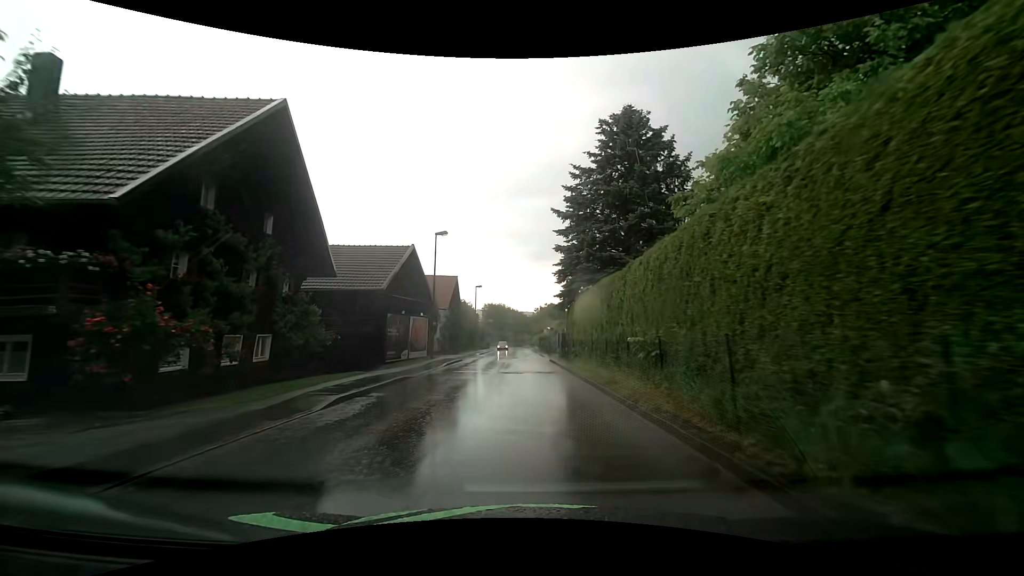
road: unclassified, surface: asphalt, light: Day
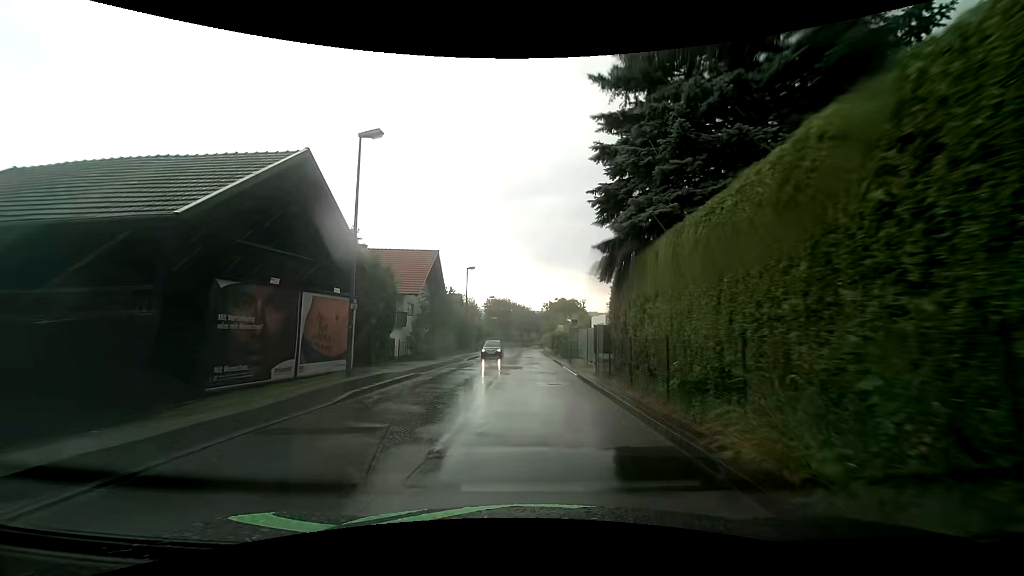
(-0.1, +15.6) m; -1°
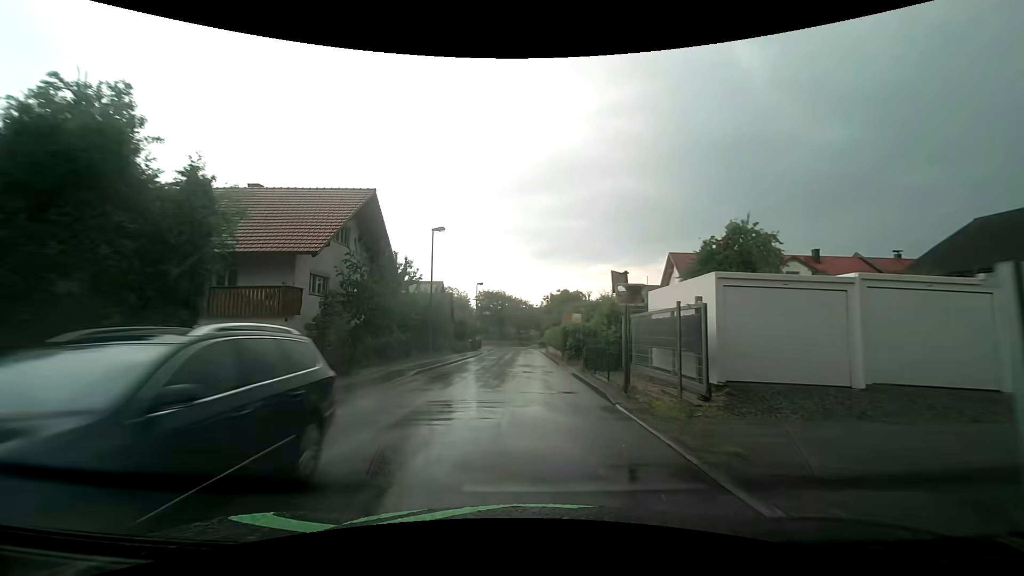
(0.0, +16.1) m; 0°
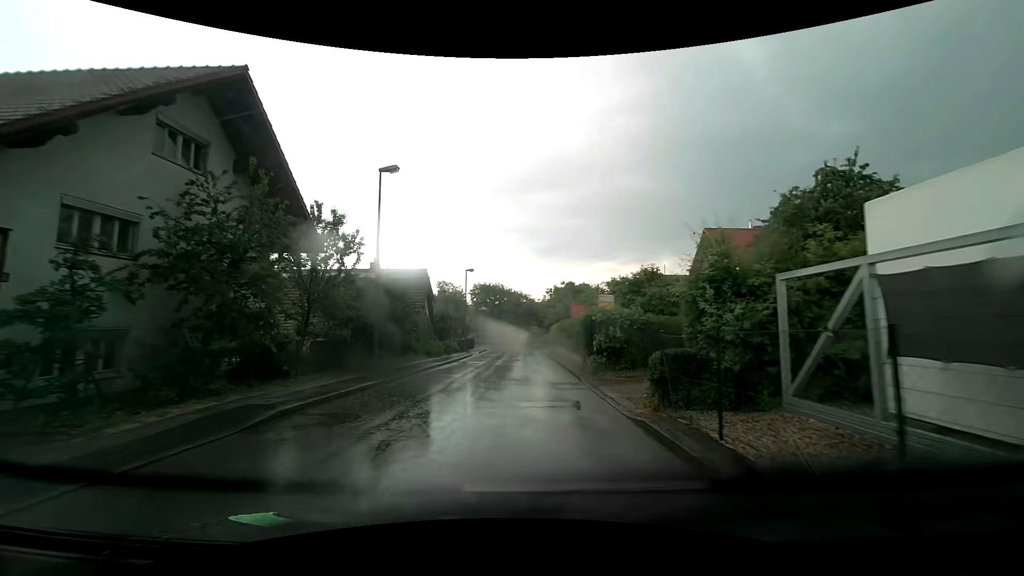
(0.0, +11.0) m; +1°
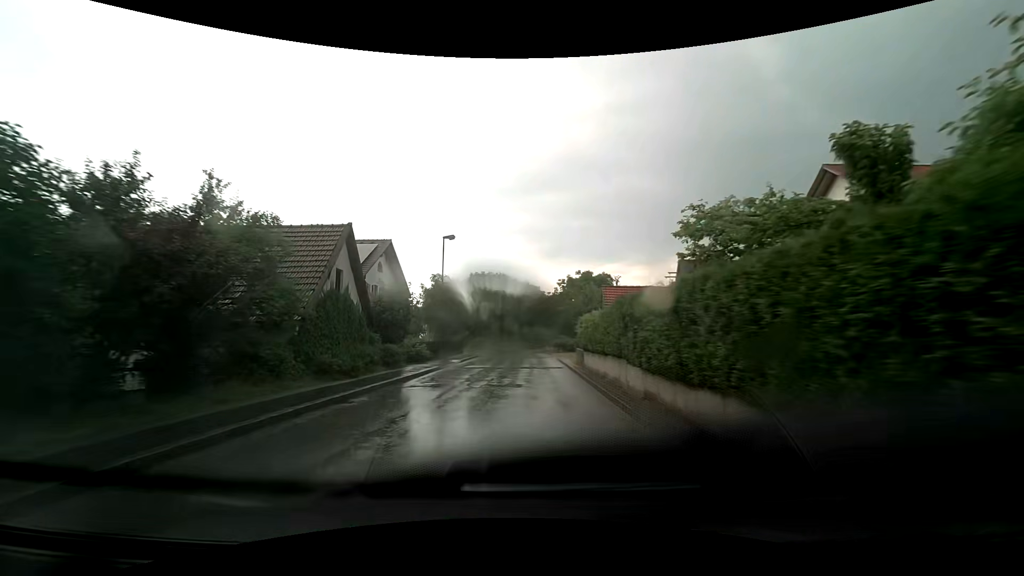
(-0.3, +16.8) m; -2°
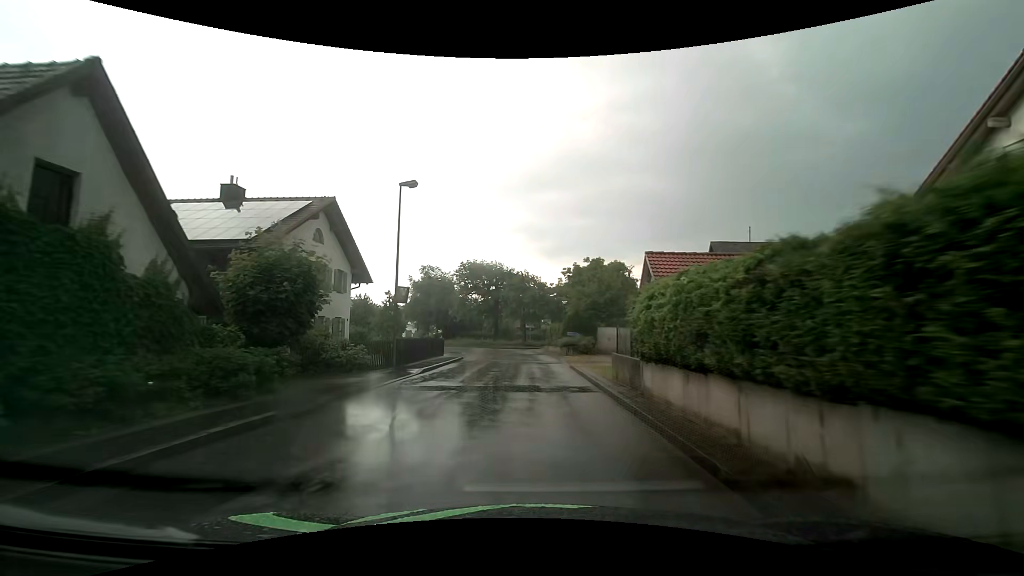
(0.0, +11.2) m; 0°
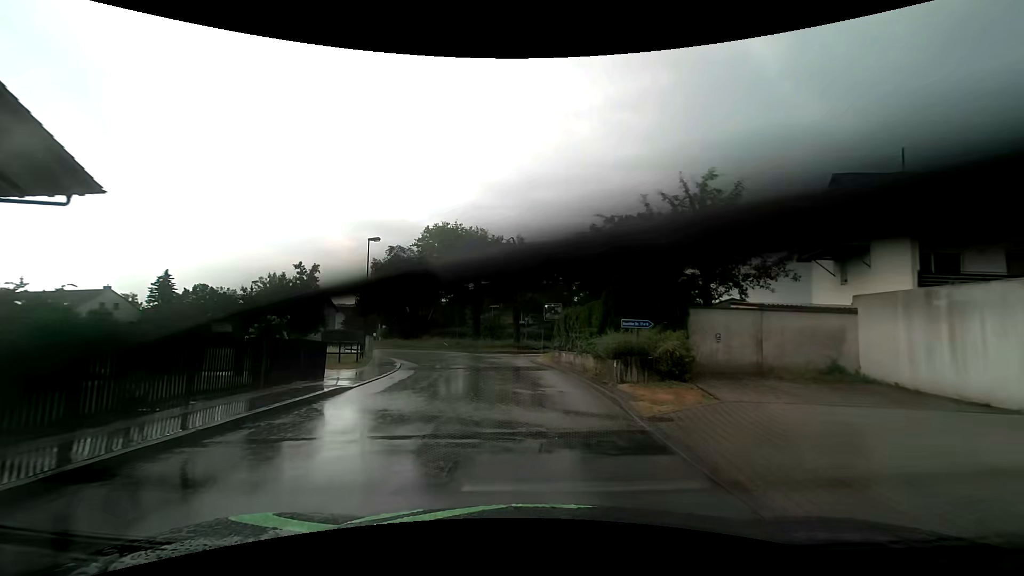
(+0.1, +21.5) m; 0°
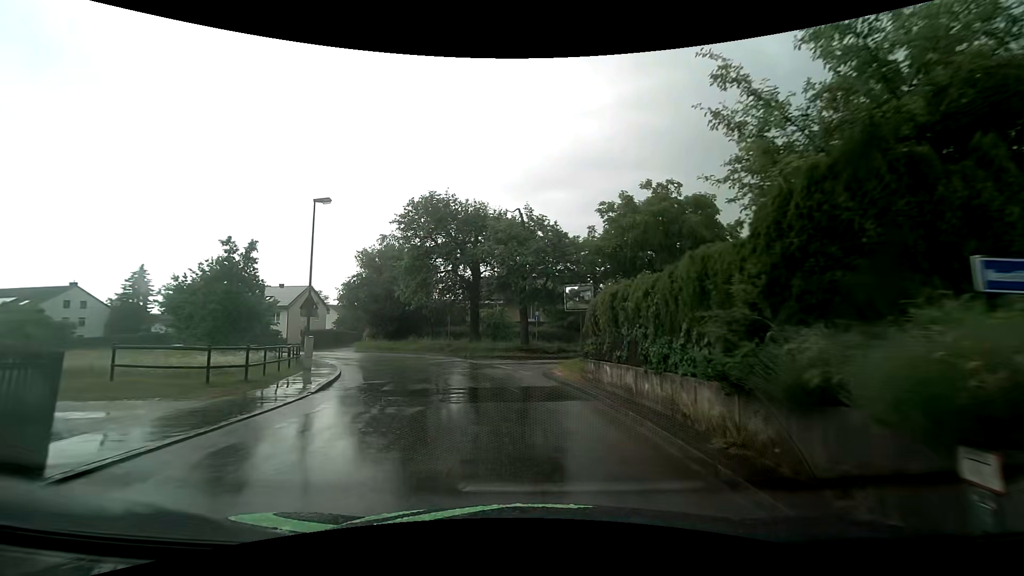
(-0.1, +9.9) m; -1°
(0, +10) (-2, +20) (-5, +29) (-10, +38) (-17, +45) (-25, +51) (-34, +55) (-44, +57) (-54, +58) (-64, +58) m
